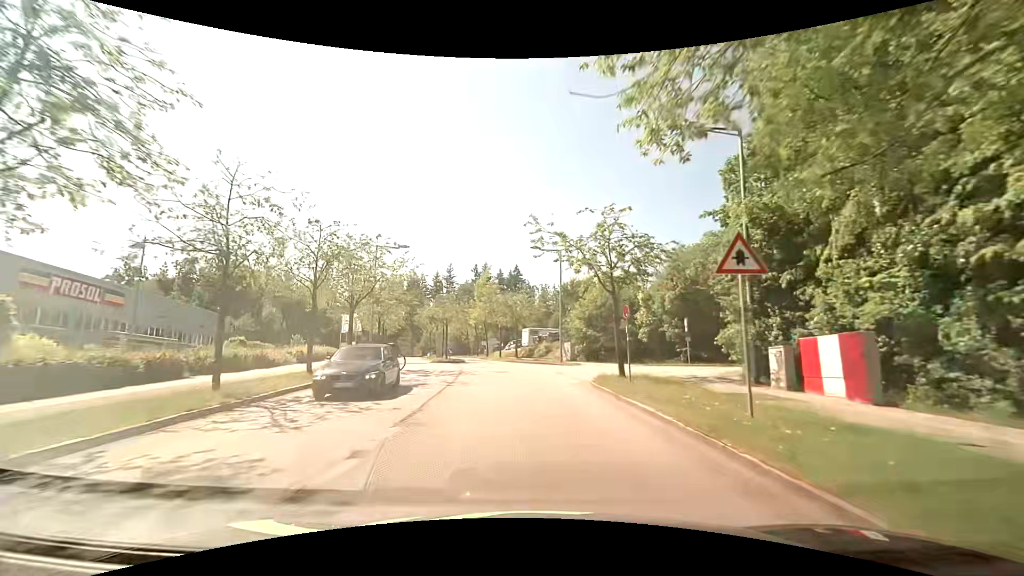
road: residential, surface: asphalt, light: Day
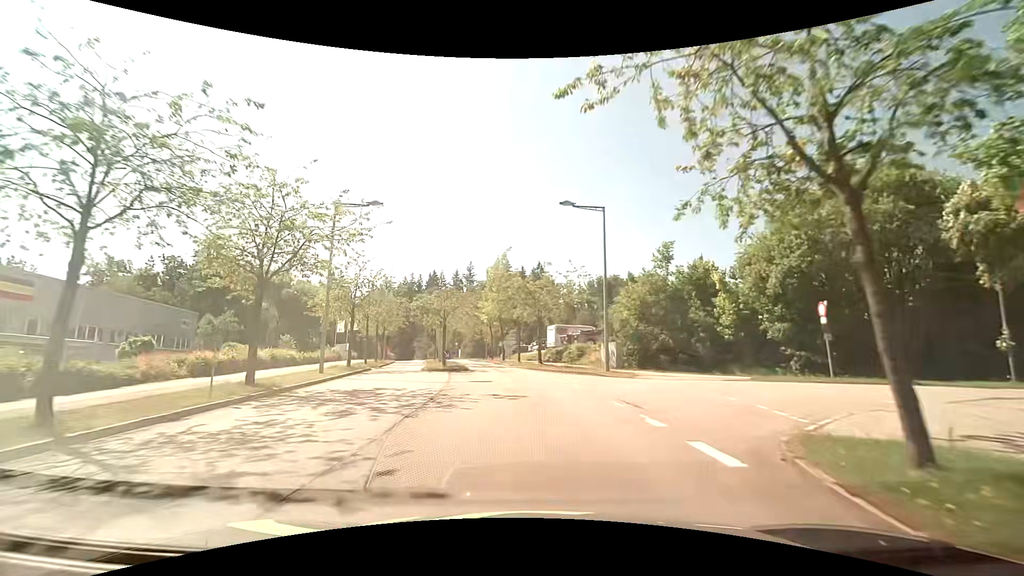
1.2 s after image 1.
(-0.2, +12.6) m; -2°
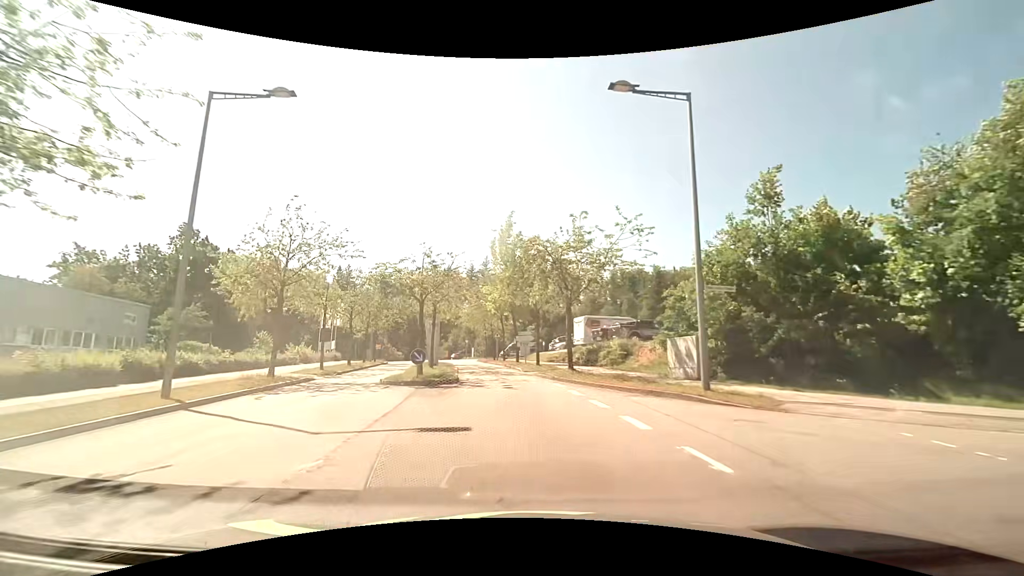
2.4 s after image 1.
(-0.2, +12.1) m; -2°
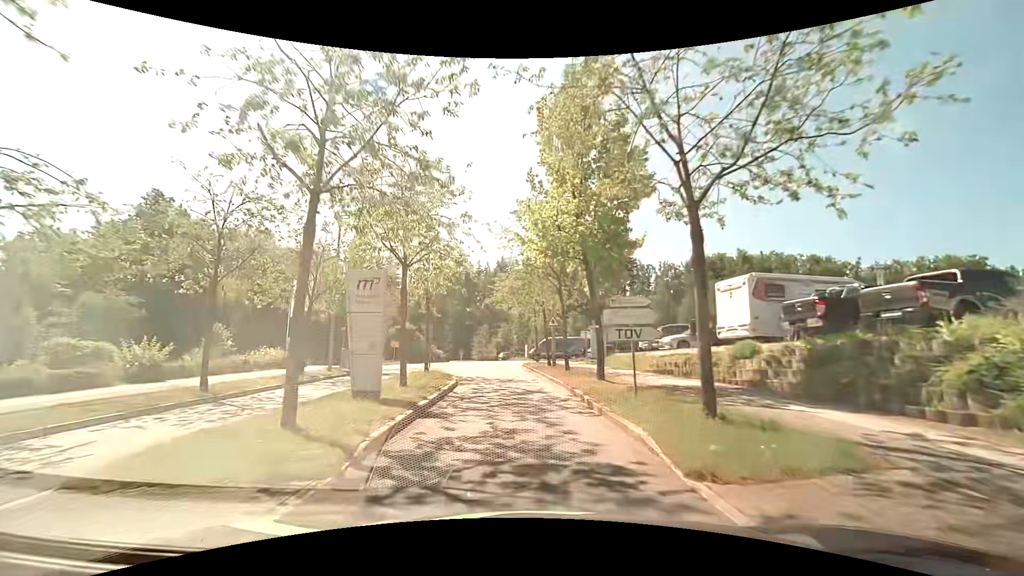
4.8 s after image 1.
(-1.2, +22.0) m; -7°
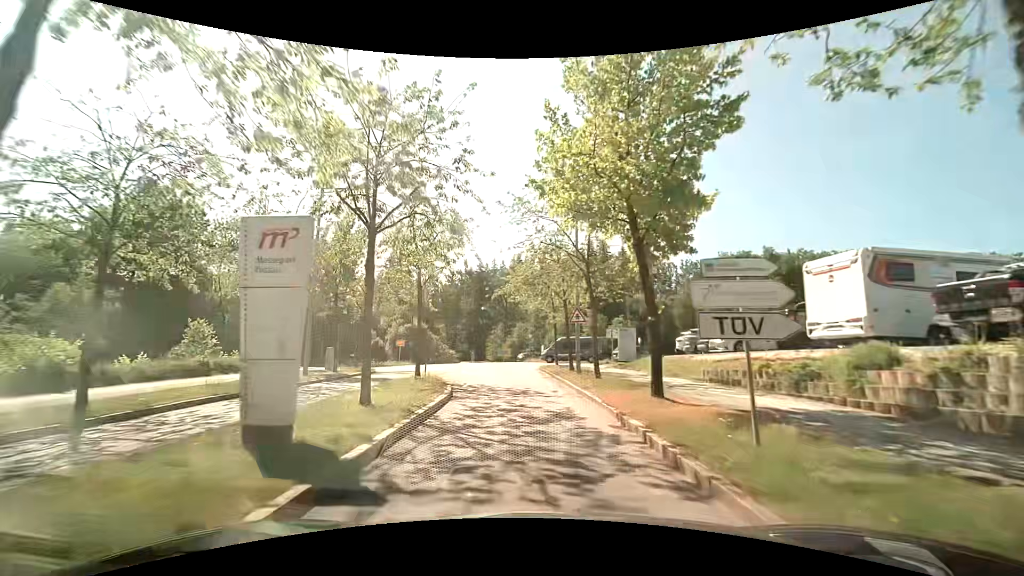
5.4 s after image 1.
(-0.1, +5.1) m; -1°
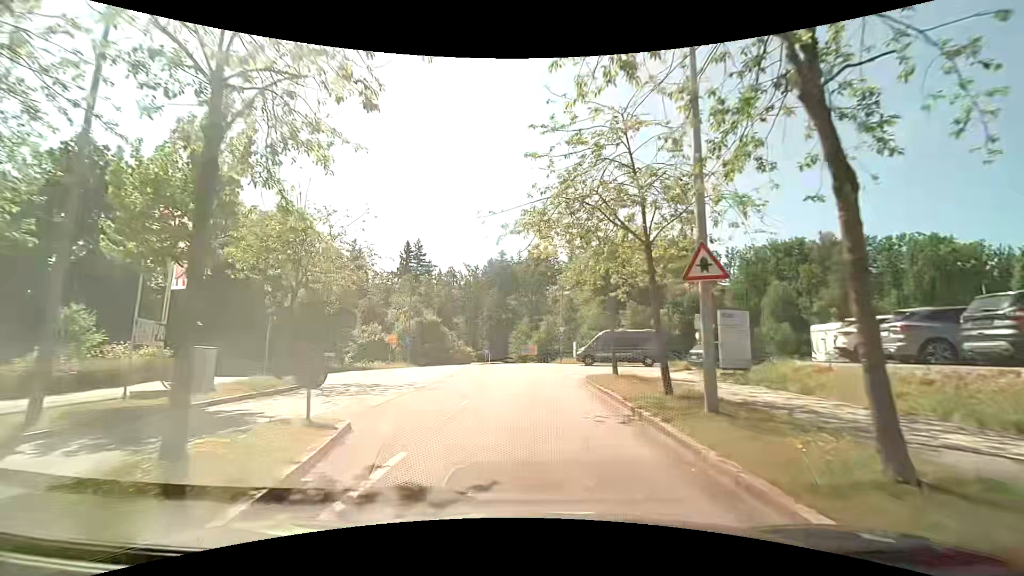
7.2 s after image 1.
(-0.4, +13.7) m; -4°
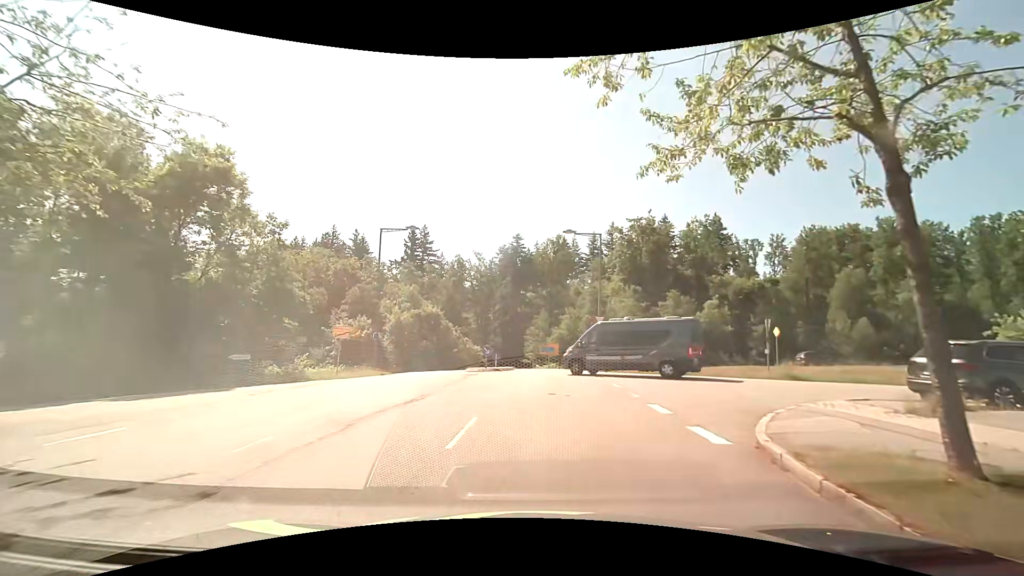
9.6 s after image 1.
(-0.1, +14.6) m; -1°
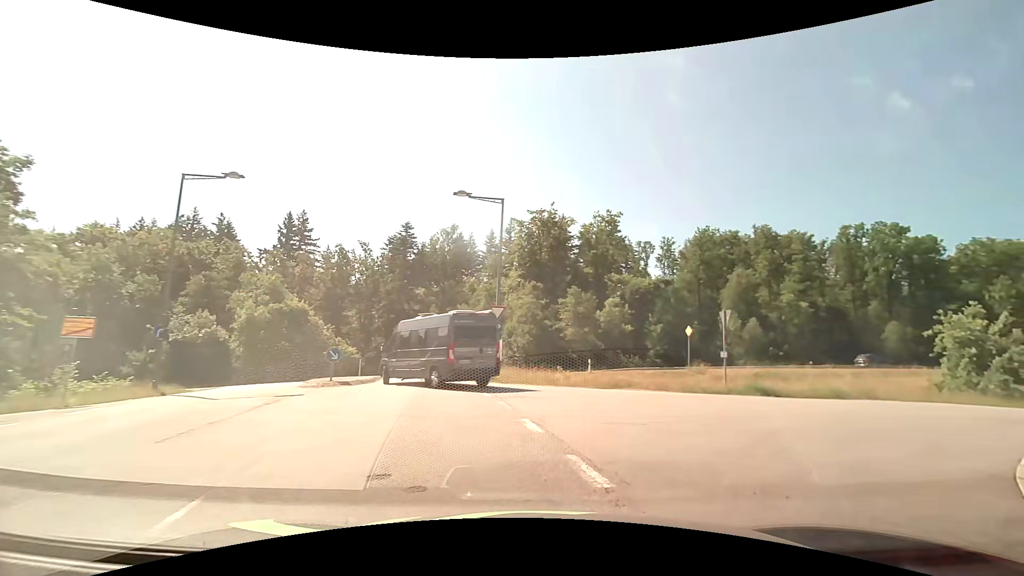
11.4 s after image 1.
(+0.7, +8.3) m; +12°
